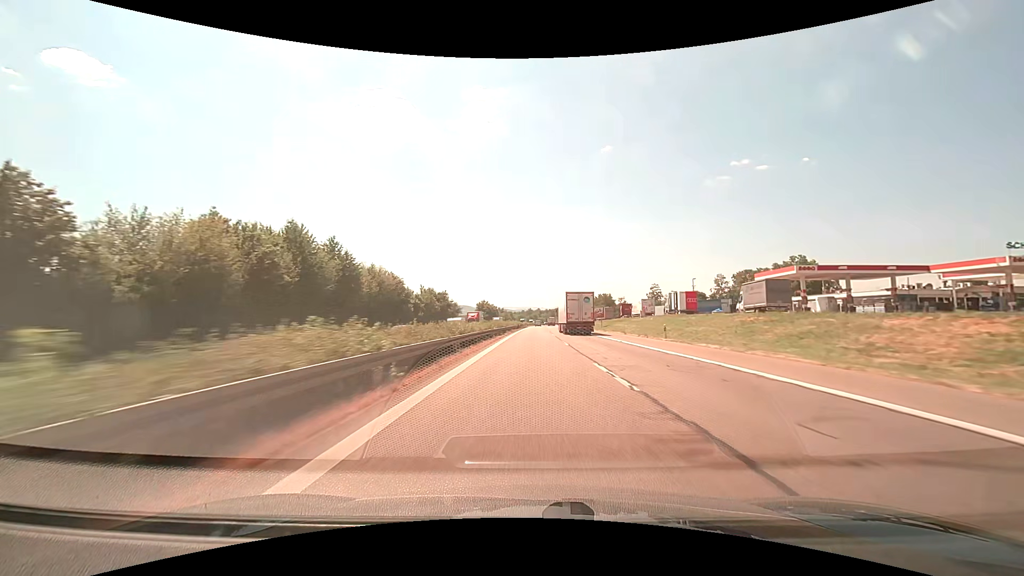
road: motorway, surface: asphalt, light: Day
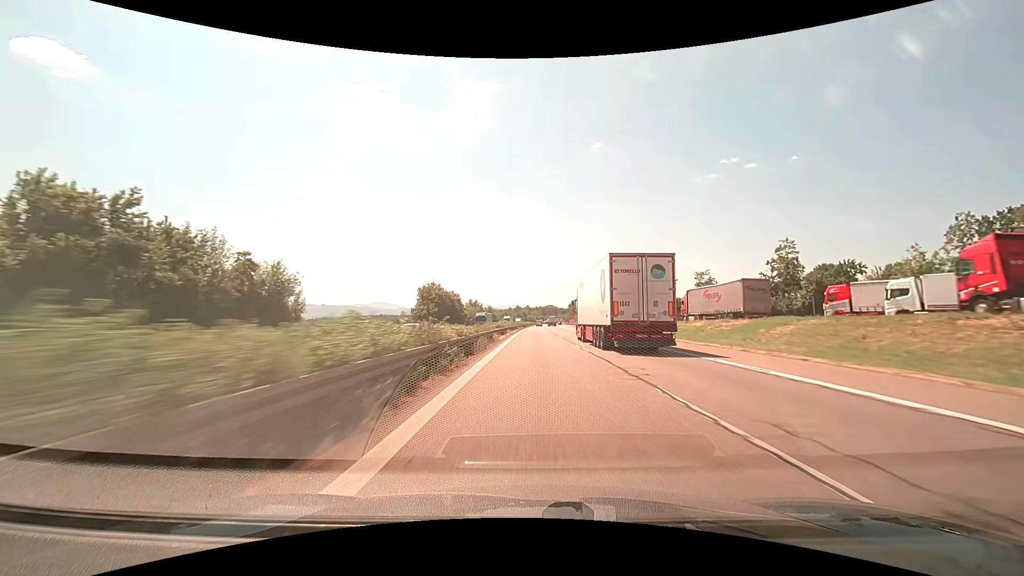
(+0.9, +95.9) m; +1°
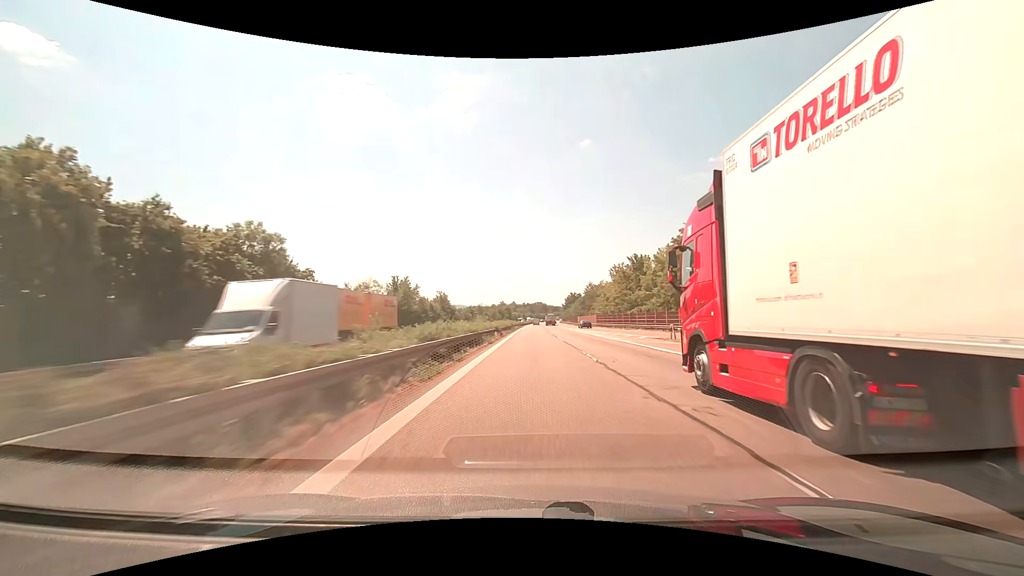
(+1.3, +95.2) m; +2°
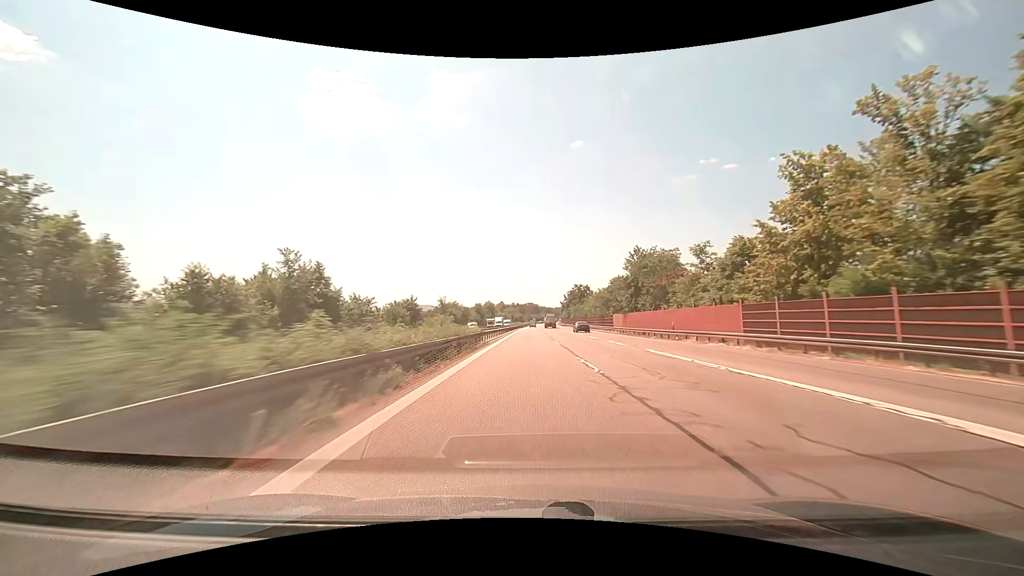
(+0.6, +75.7) m; +1°
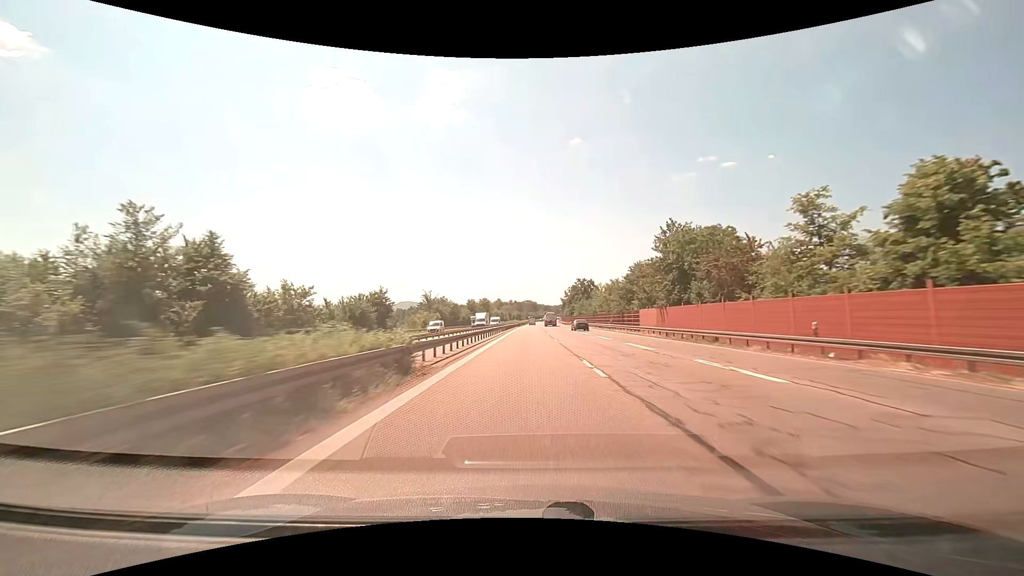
(+0.1, +18.9) m; 0°
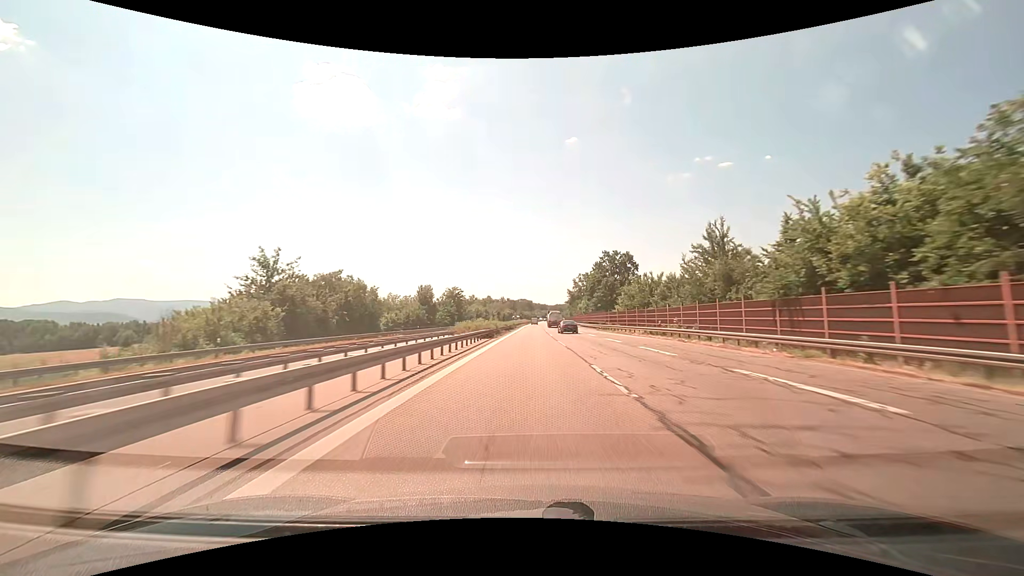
(+0.4, +75.3) m; +1°
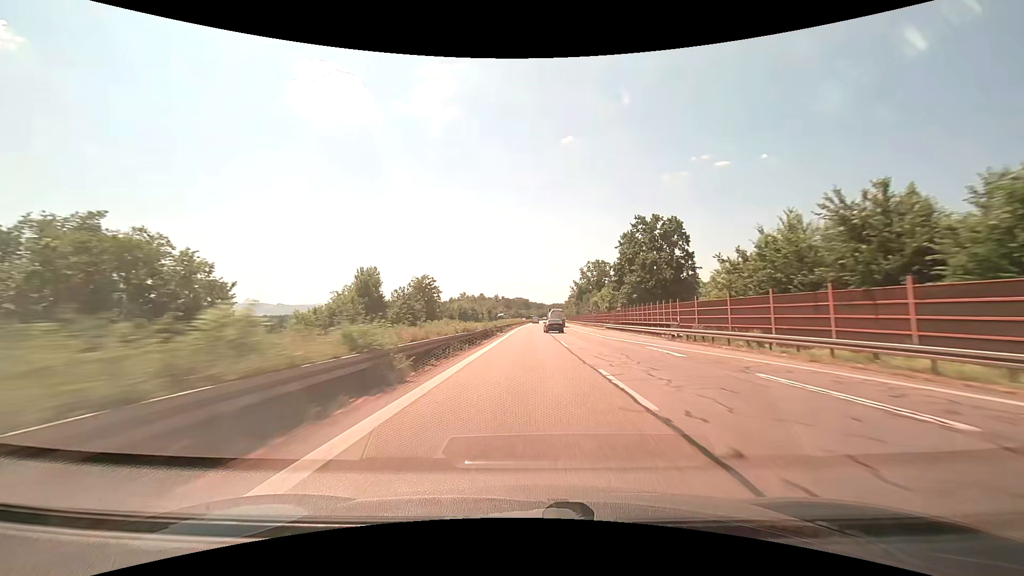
(+0.1, +37.1) m; 0°
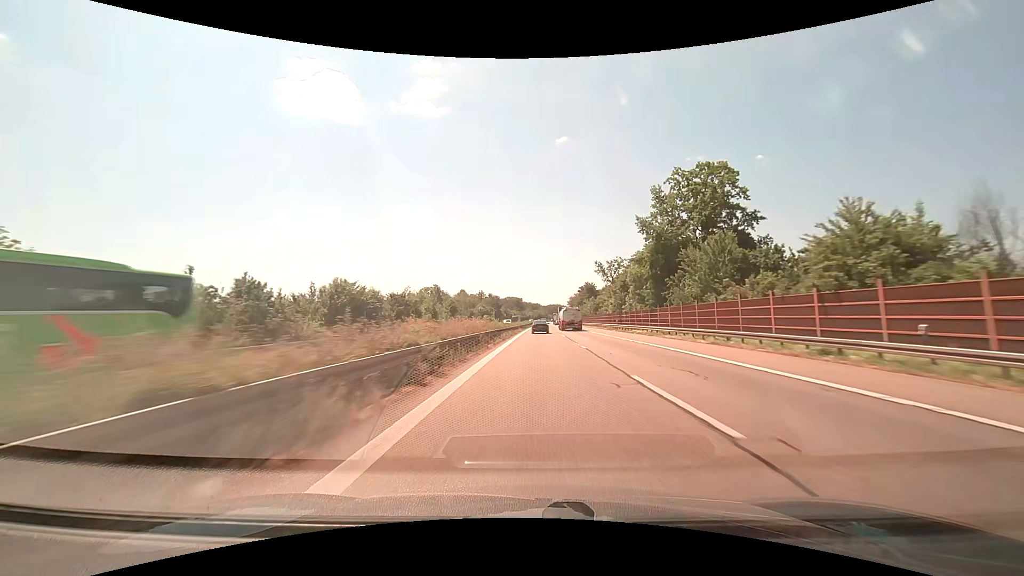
(+0.6, +91.8) m; +1°
(0, +10) (0, +20) (0, +30) (0, +40) (+1, +50) (+1, +60) (+1, +70) (+1, +80) (+2, +90) (+2, +100) m
